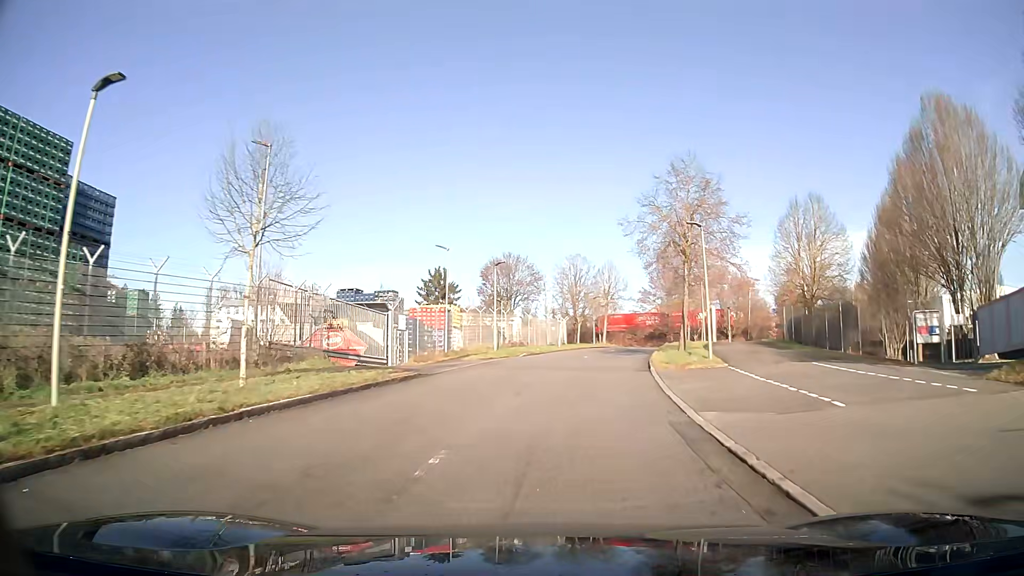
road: unclassified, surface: asphalt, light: Day
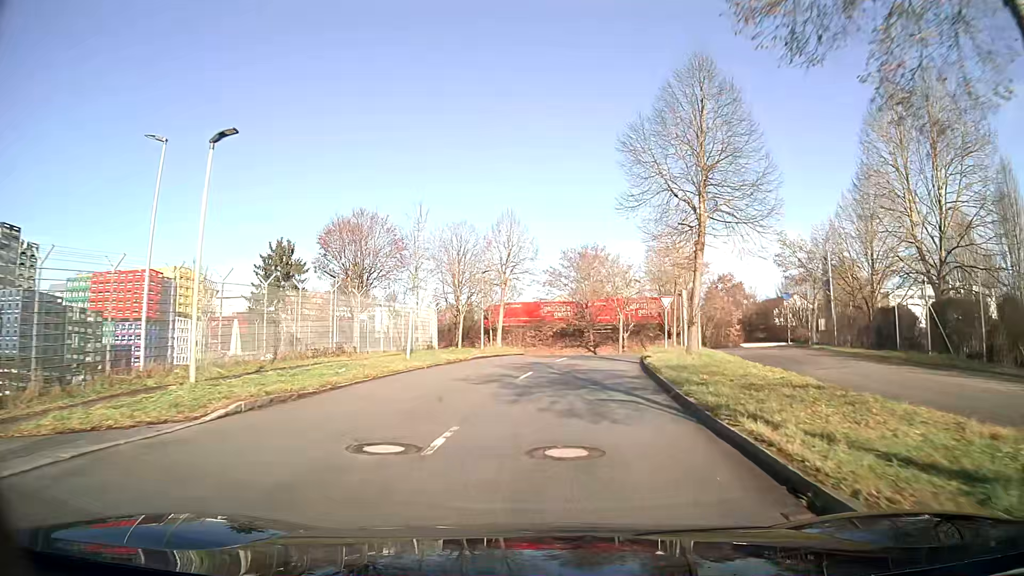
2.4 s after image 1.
(+2.0, +25.0) m; +9°
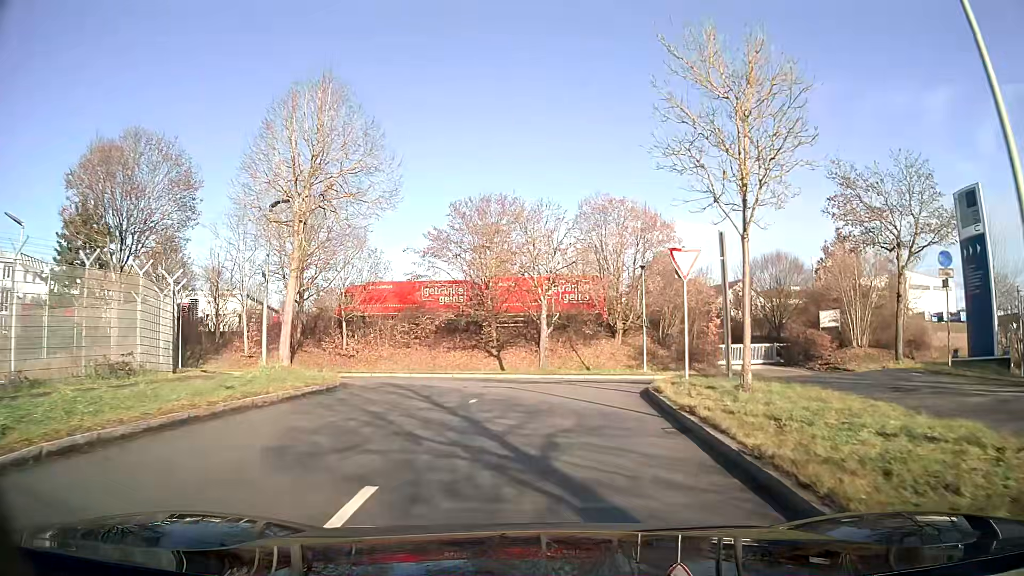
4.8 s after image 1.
(+1.6, +21.6) m; +8°
(0, +10) (+1, +20) (-3, +28) (-12, +31) (-22, +32) (-32, +33) (-42, +33) (-52, +32) (-62, +31) (-72, +30) m
